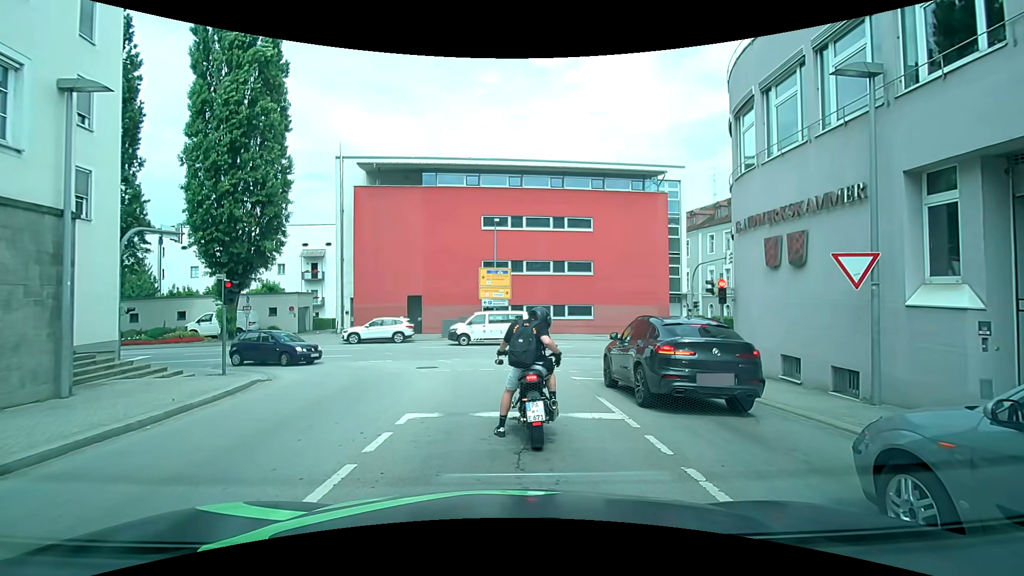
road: tertiary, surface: asphalt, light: Day
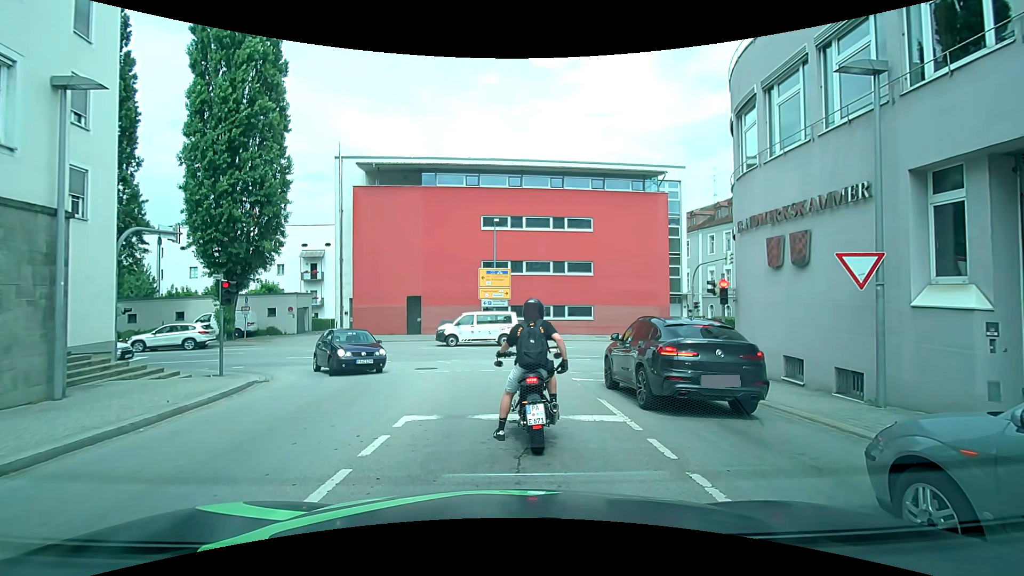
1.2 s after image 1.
(0.0, +0.2) m; 0°
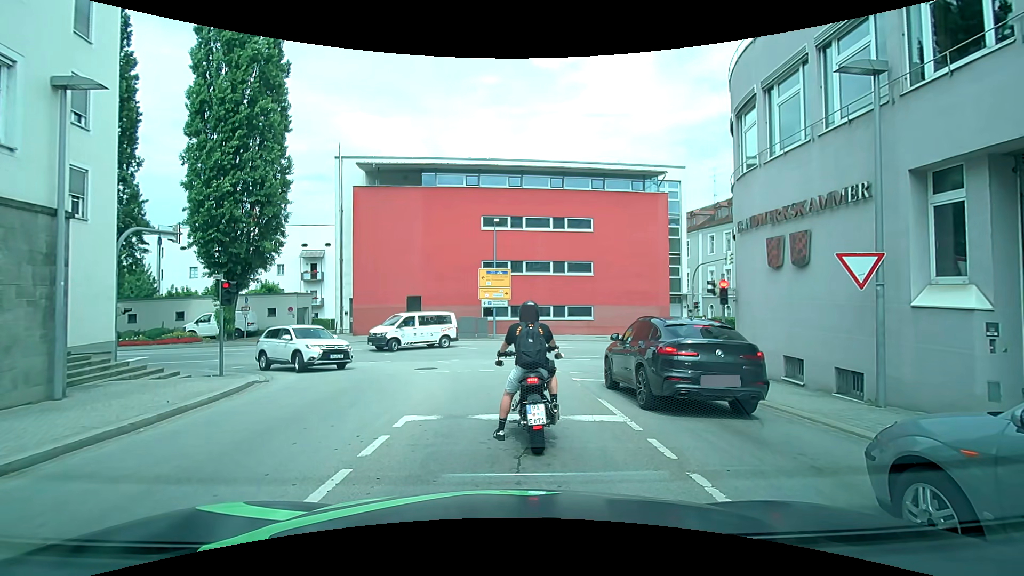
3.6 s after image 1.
(0.0, 0.0) m; 0°
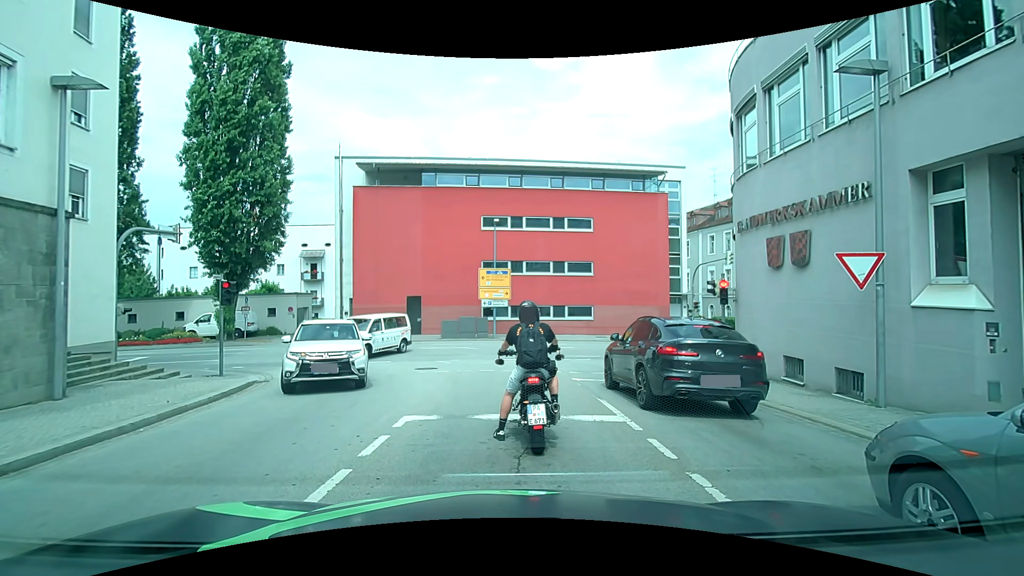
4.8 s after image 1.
(0.0, 0.0) m; 0°
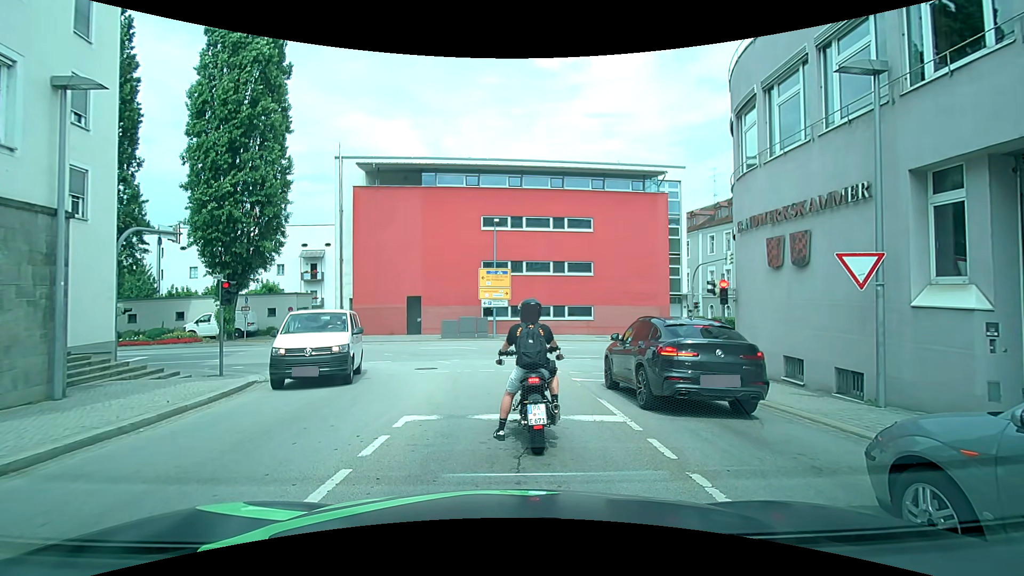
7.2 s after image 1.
(0.0, 0.0) m; 0°
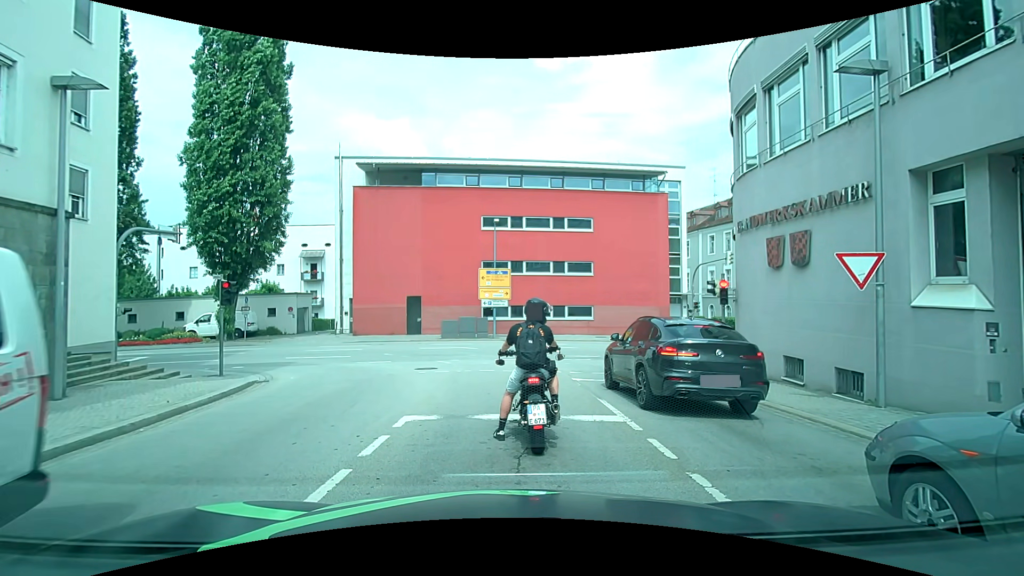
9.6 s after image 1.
(0.0, 0.0) m; 0°
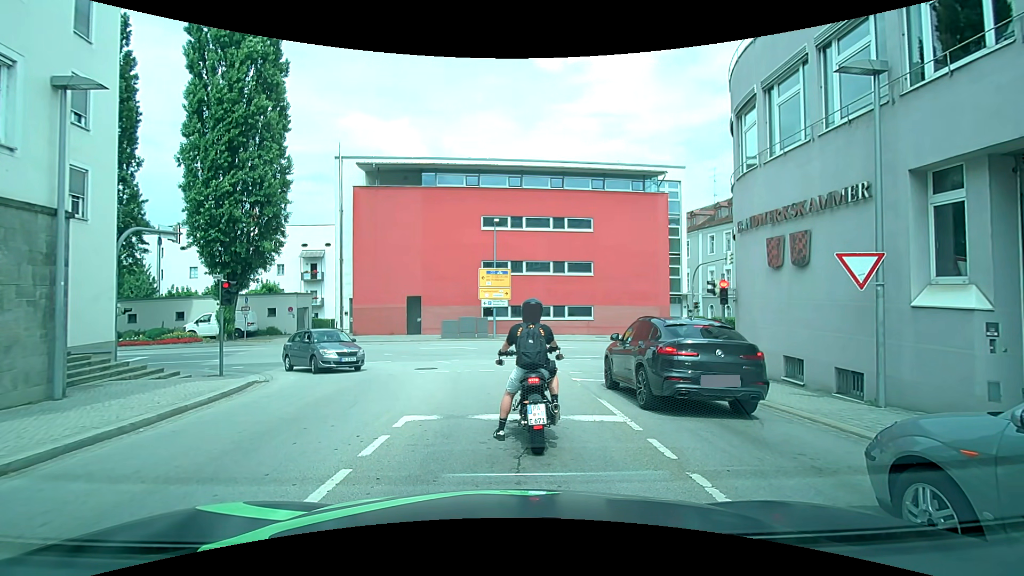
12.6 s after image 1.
(0.0, 0.0) m; 0°
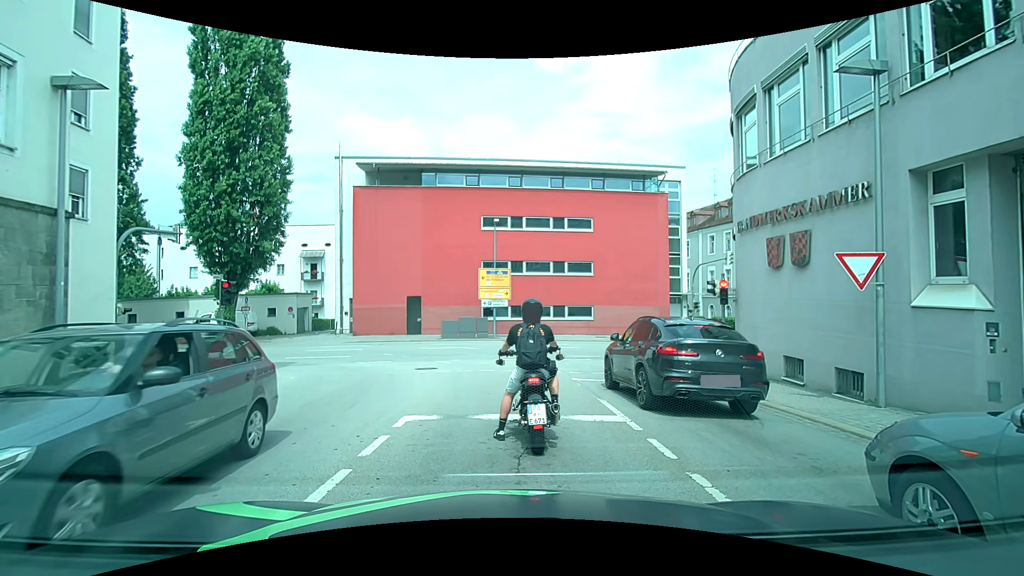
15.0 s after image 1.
(0.0, 0.0) m; 0°
